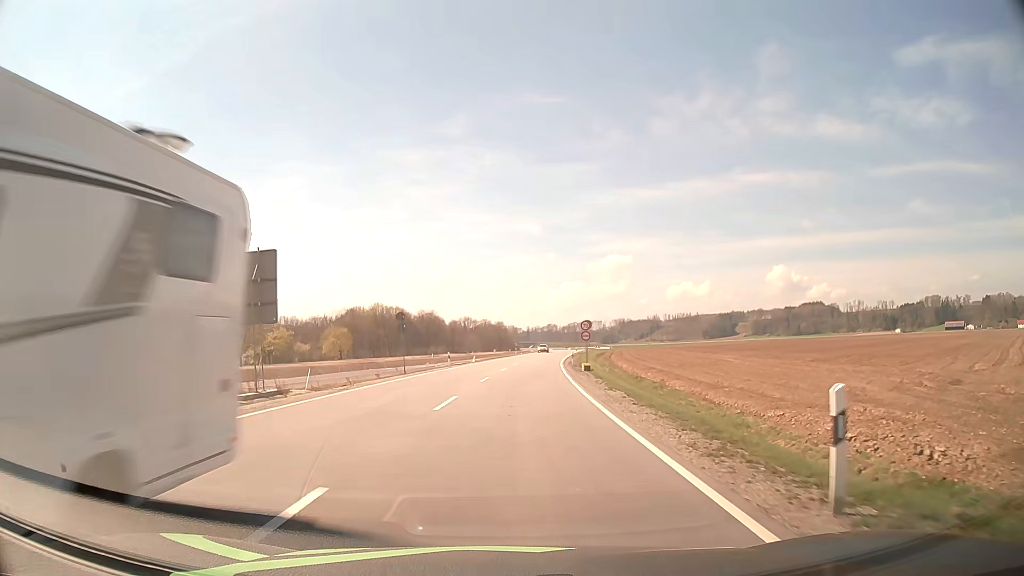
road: primary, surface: asphalt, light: Day
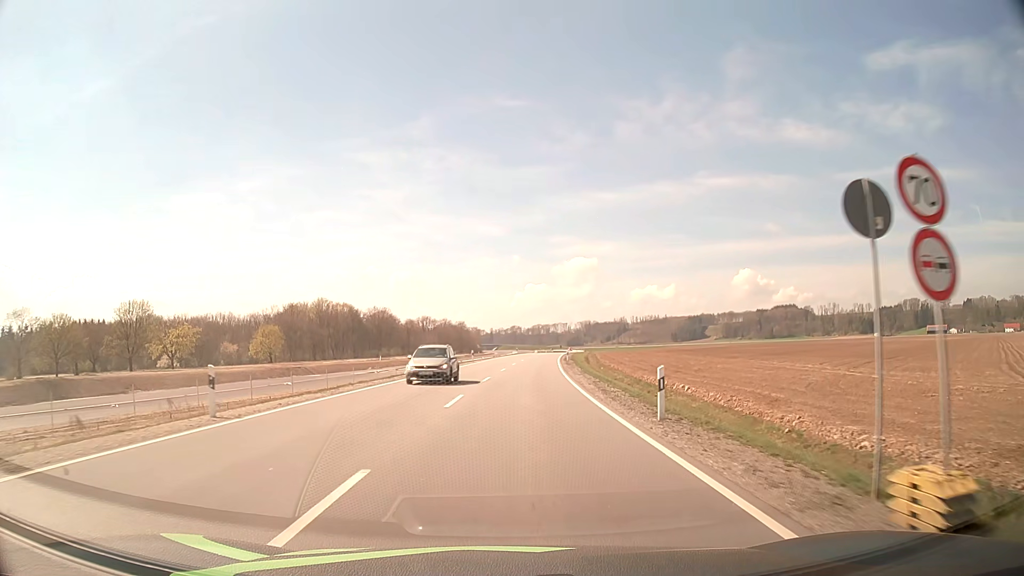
(+1.0, +36.0) m; +3°
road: tertiary
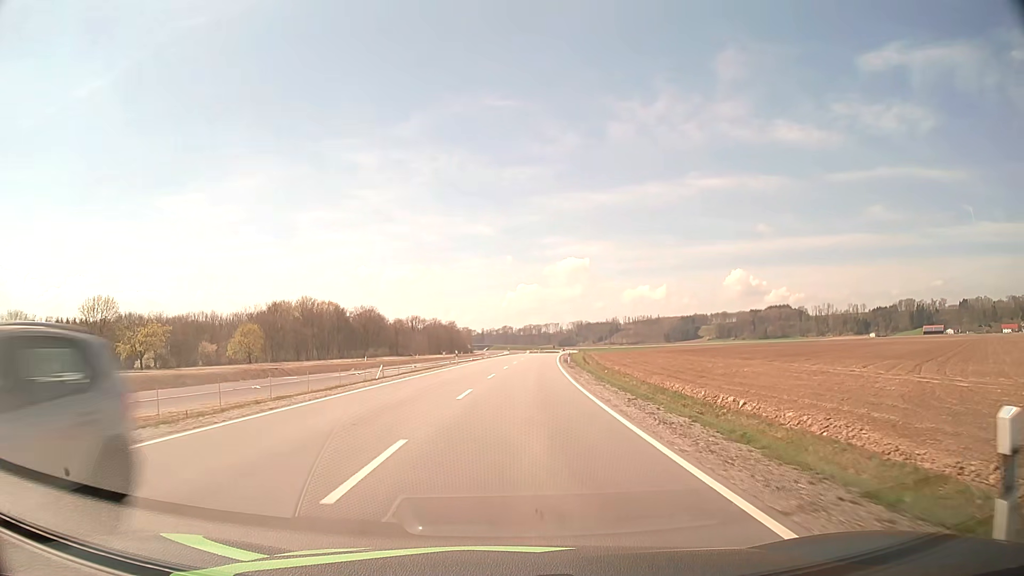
(+0.1, +9.9) m; +1°
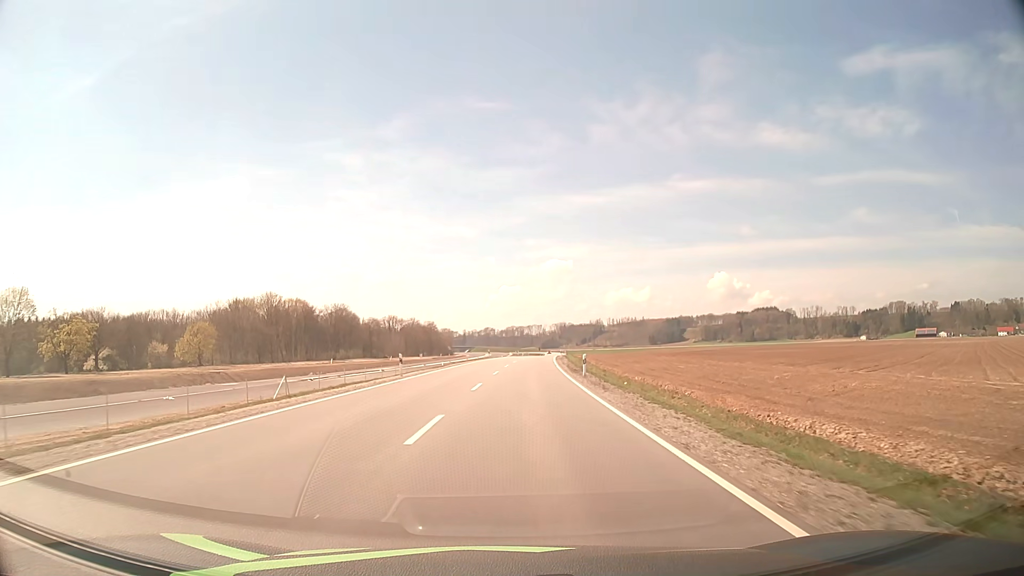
(+0.3, +21.0) m; +1°
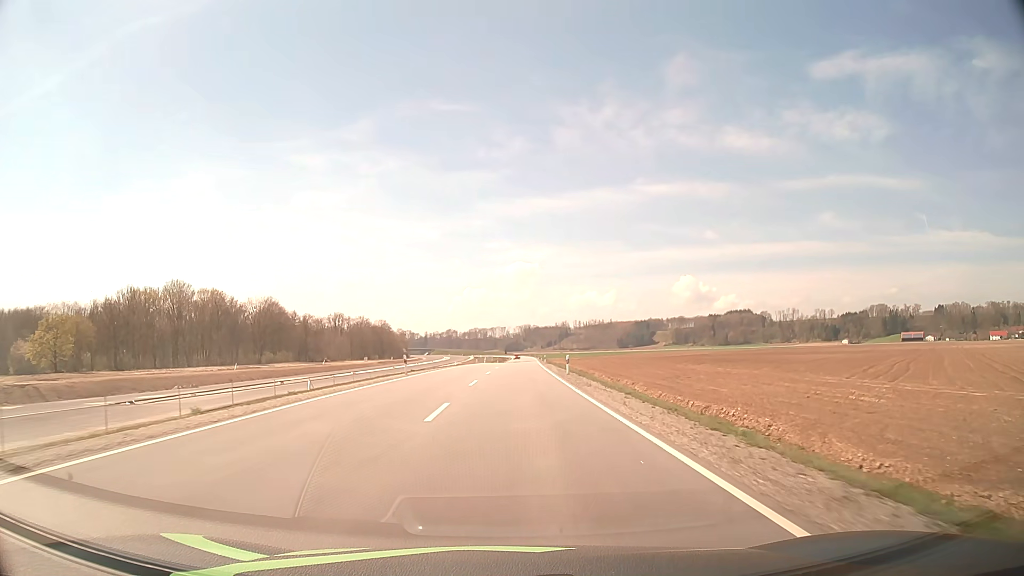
(+1.3, +46.5) m; +3°
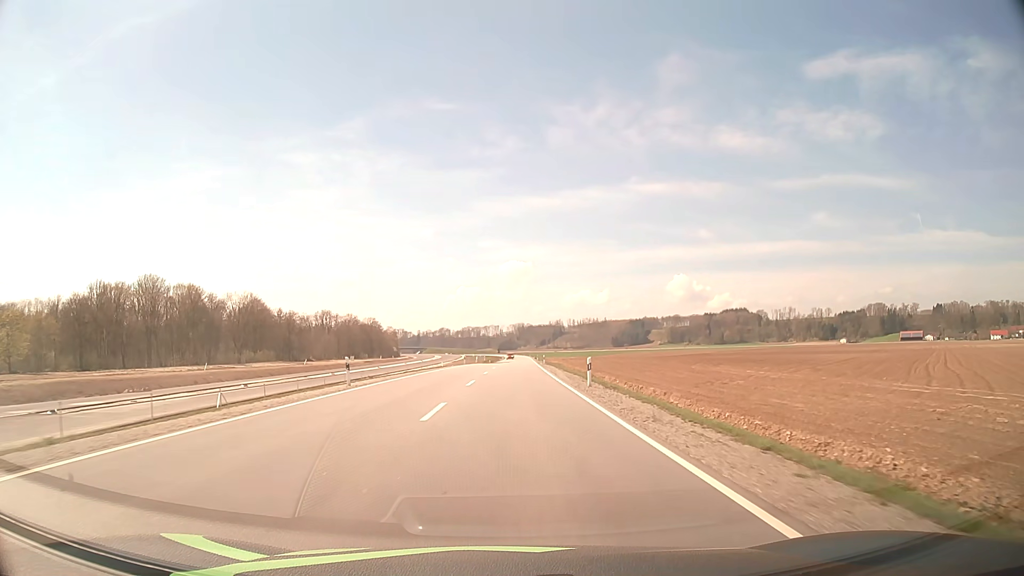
(+0.1, +12.2) m; +1°
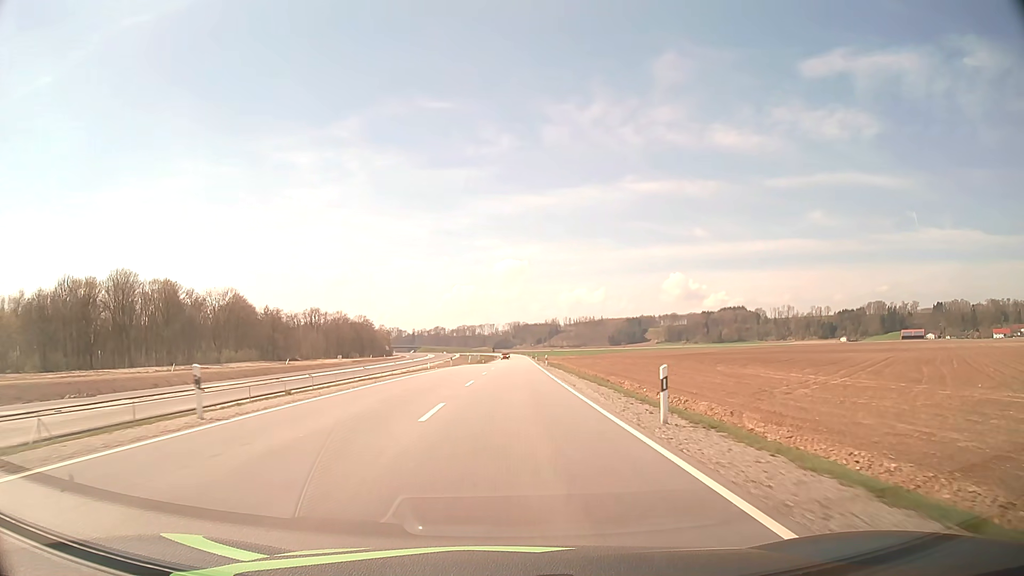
(0.0, +12.4) m; 0°
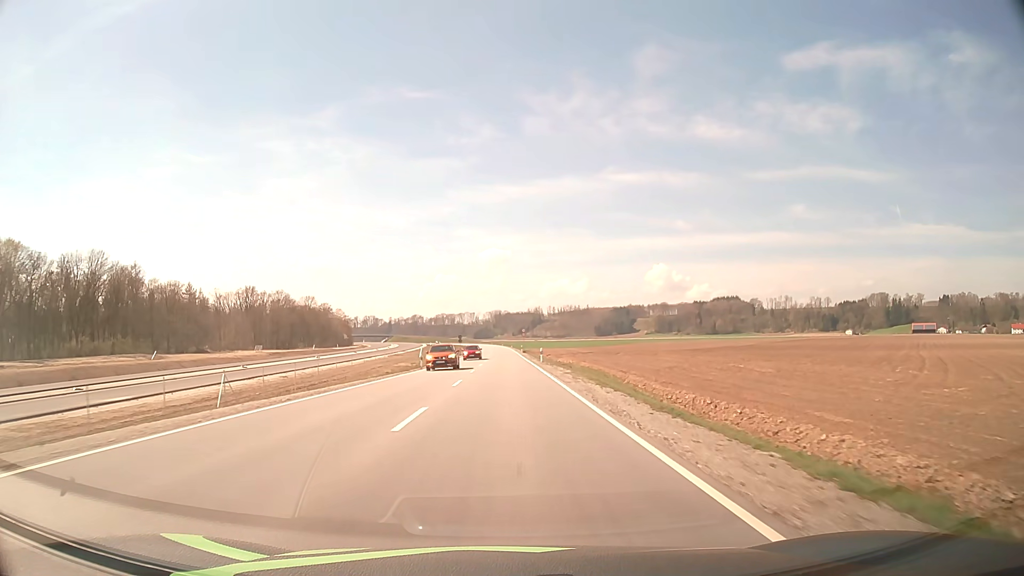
(+0.9, +63.2) m; +2°
(0, +10) (0, +20) (0, +30) (0, +40) (0, +50) (0, +60) (0, +70) (0, +80) (0, +90) (-1, +100) m
